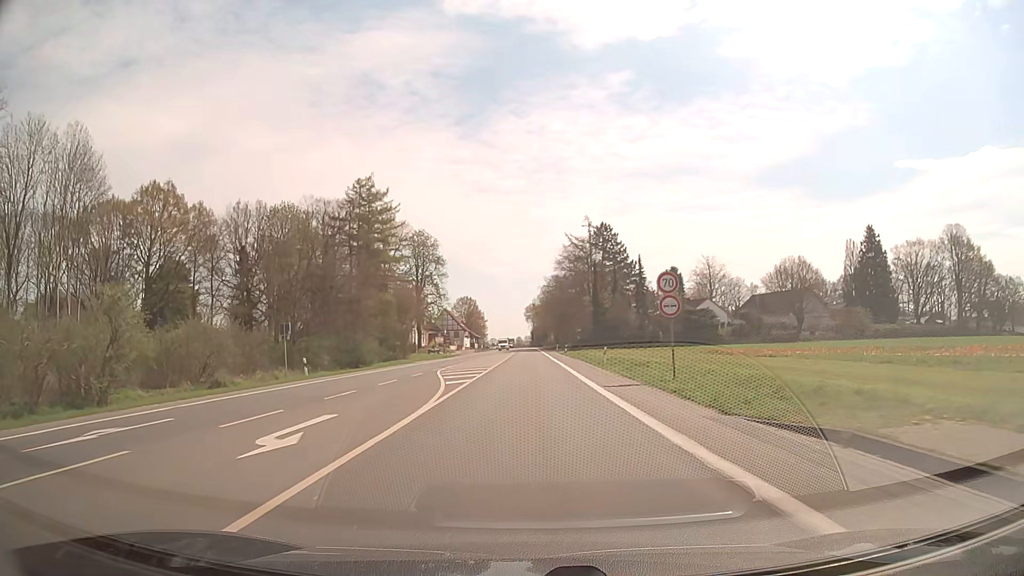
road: secondary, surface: asphalt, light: Day
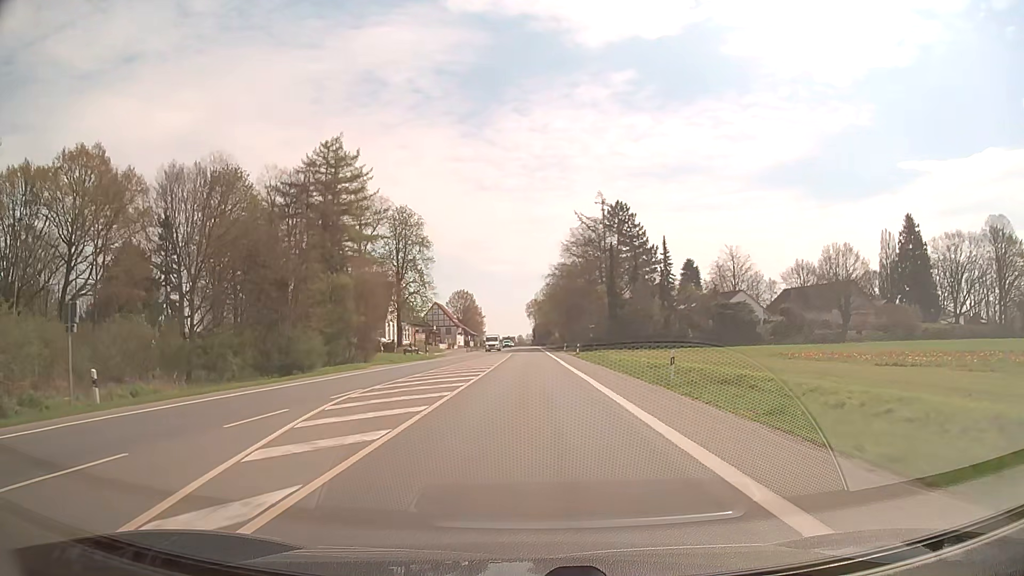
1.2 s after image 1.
(0.0, +18.8) m; 0°
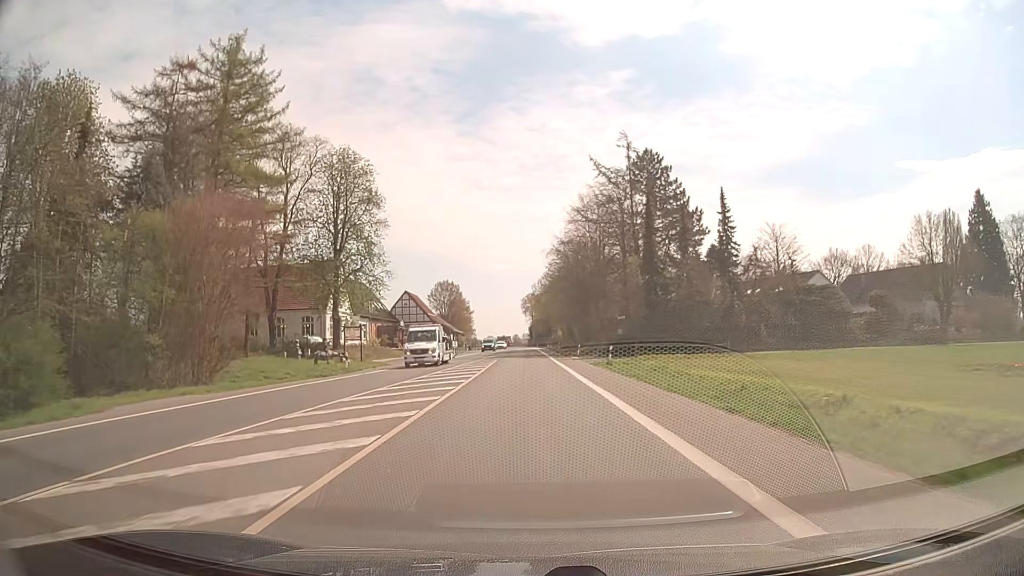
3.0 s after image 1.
(+0.2, +29.7) m; +1°
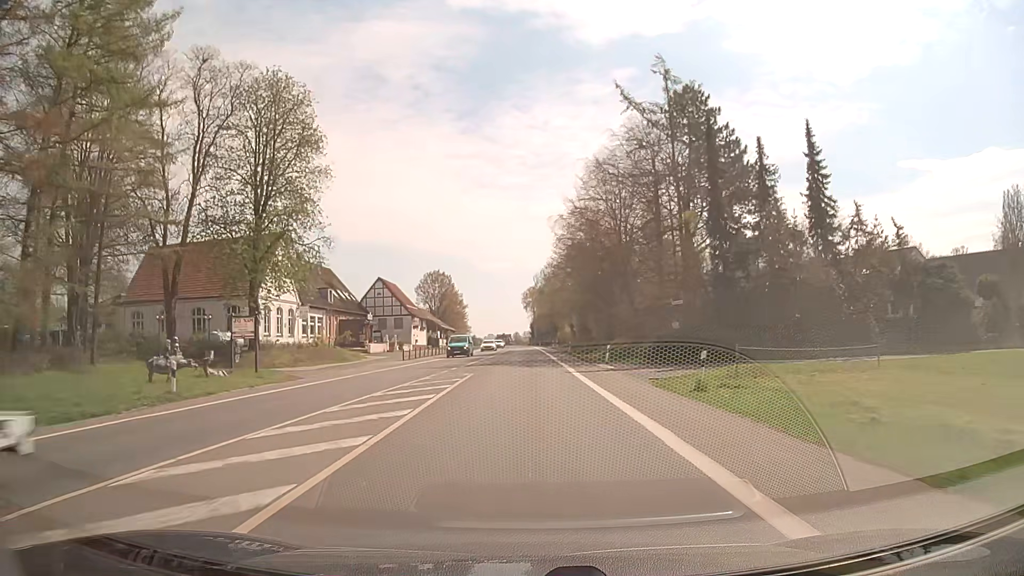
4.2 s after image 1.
(0.0, +20.4) m; 0°
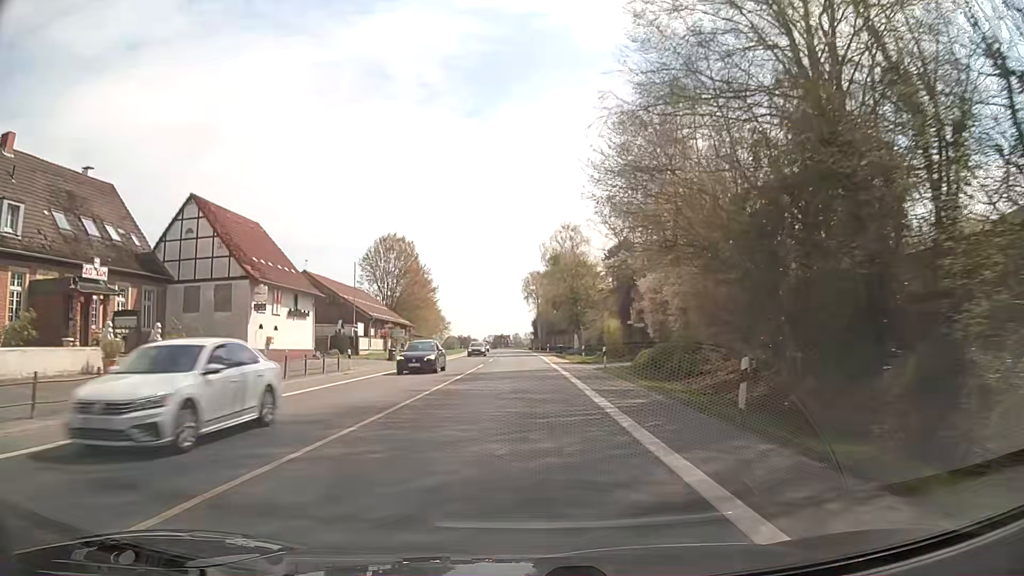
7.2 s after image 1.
(-0.1, +52.1) m; 0°
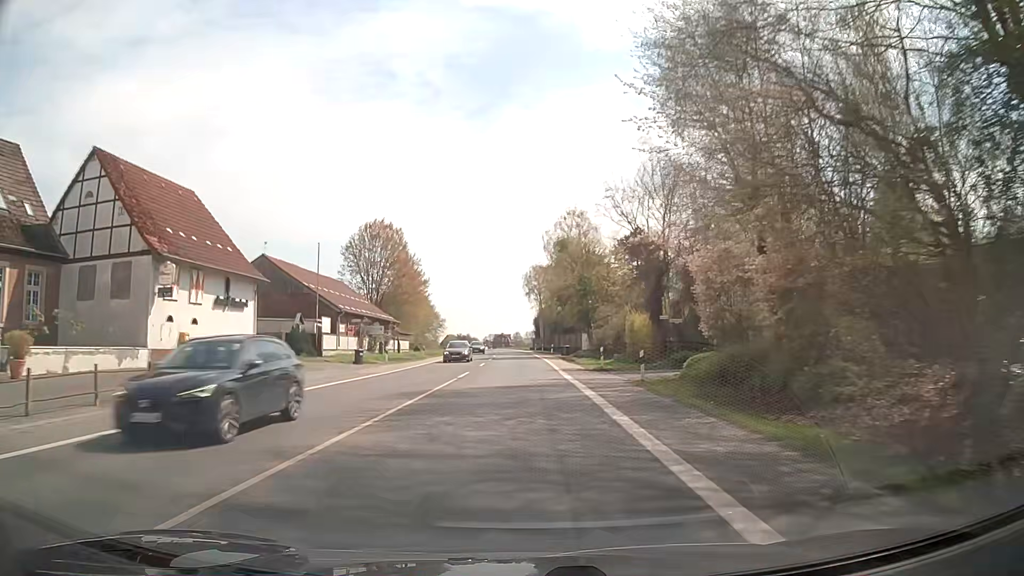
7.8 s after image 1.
(0.0, +10.6) m; 0°
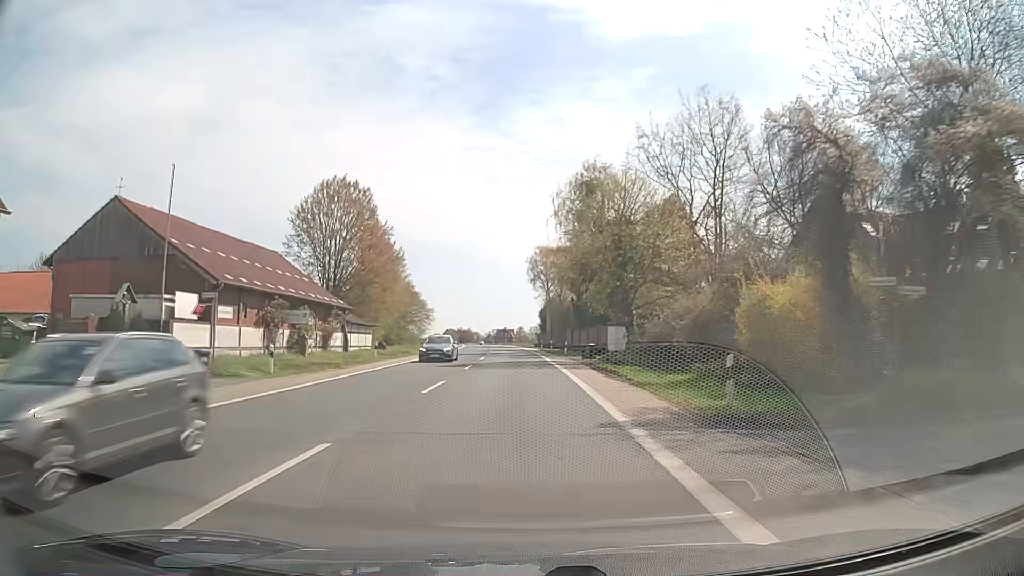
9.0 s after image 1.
(0.0, +21.2) m; 0°
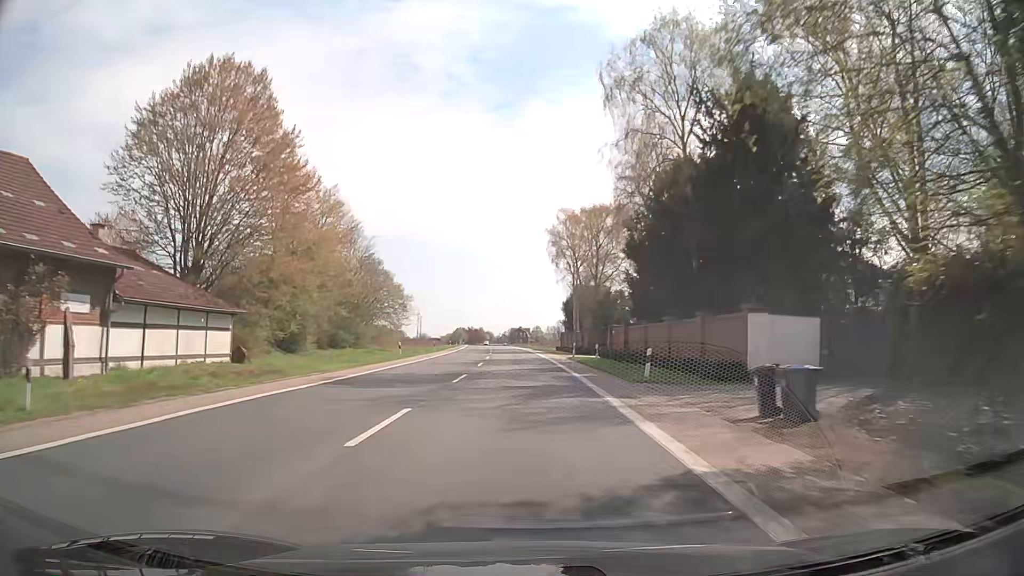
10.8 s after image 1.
(-0.2, +32.1) m; -1°
(0, +10) (0, +20) (0, +30) (-1, +40) (-1, +50) (-1, +60) (-2, +70) (-2, +80) (-3, +90) (-3, +100) m
